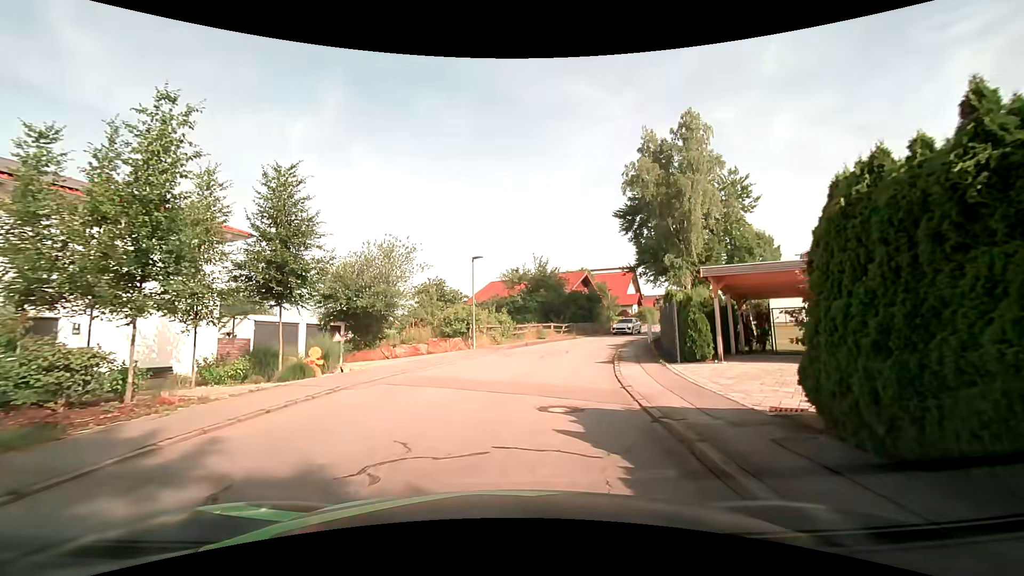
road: residential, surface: asphalt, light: Day
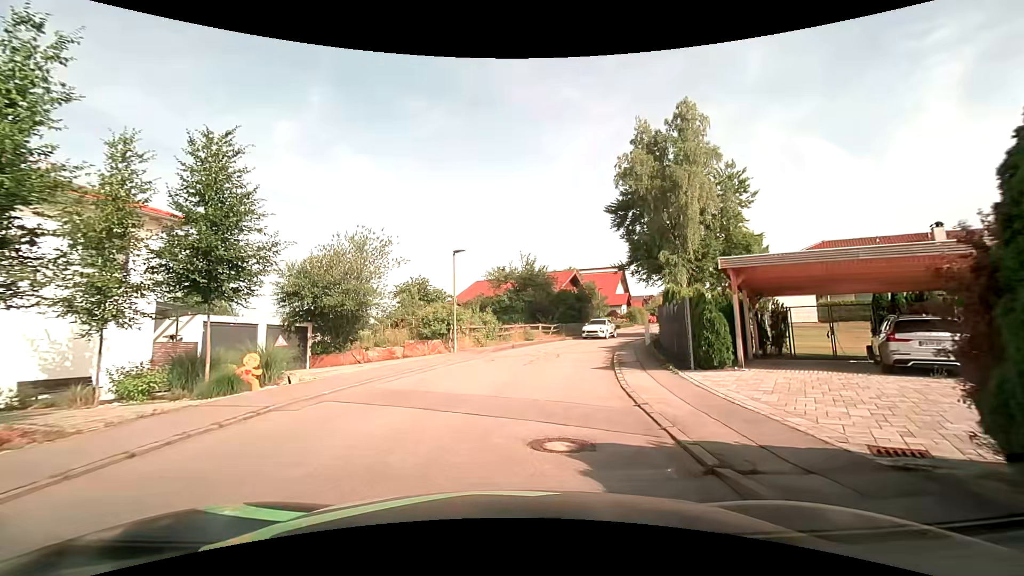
(0.0, +2.4) m; +2°
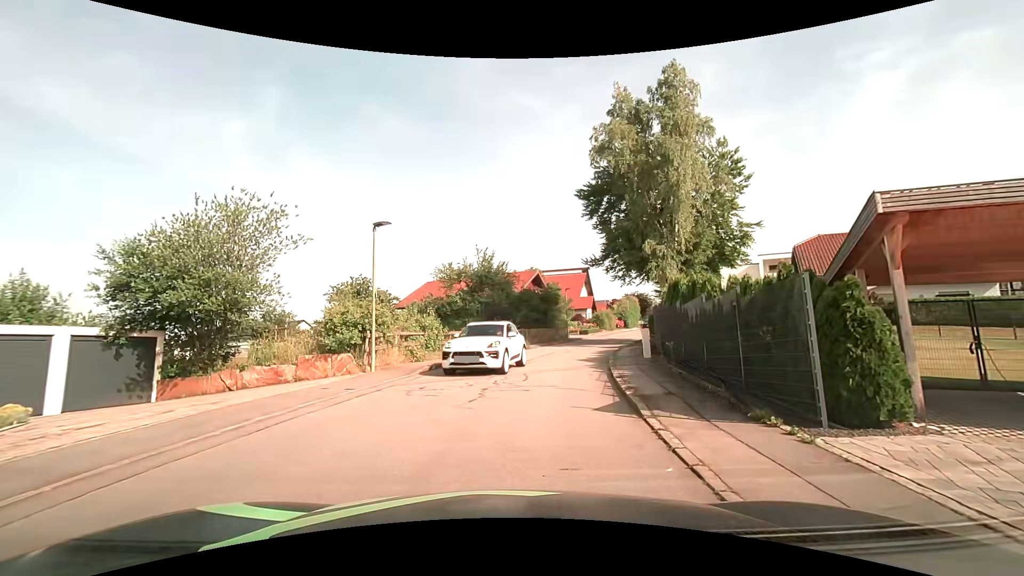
(+0.2, +7.5) m; +5°
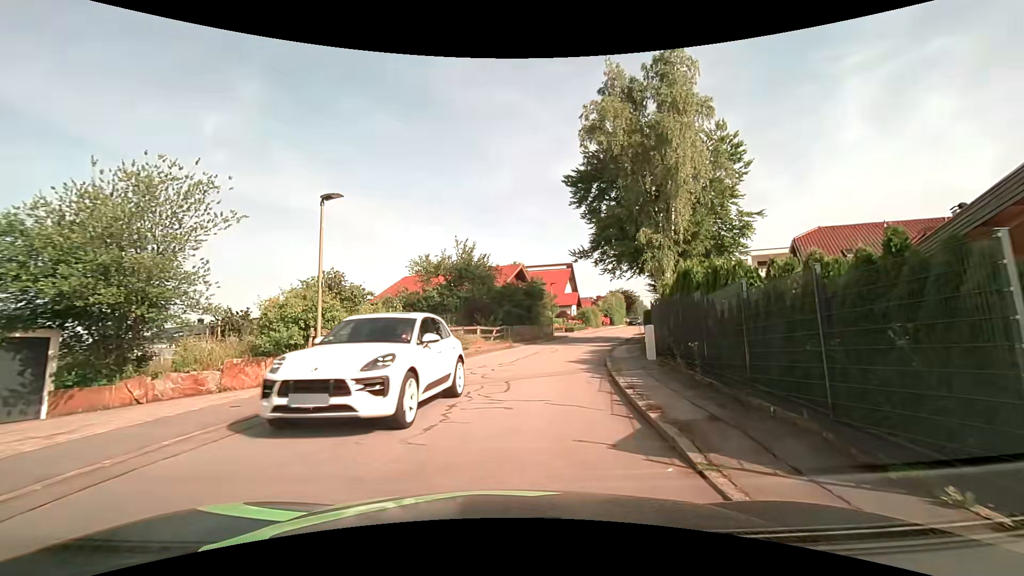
(0.0, +3.1) m; +2°
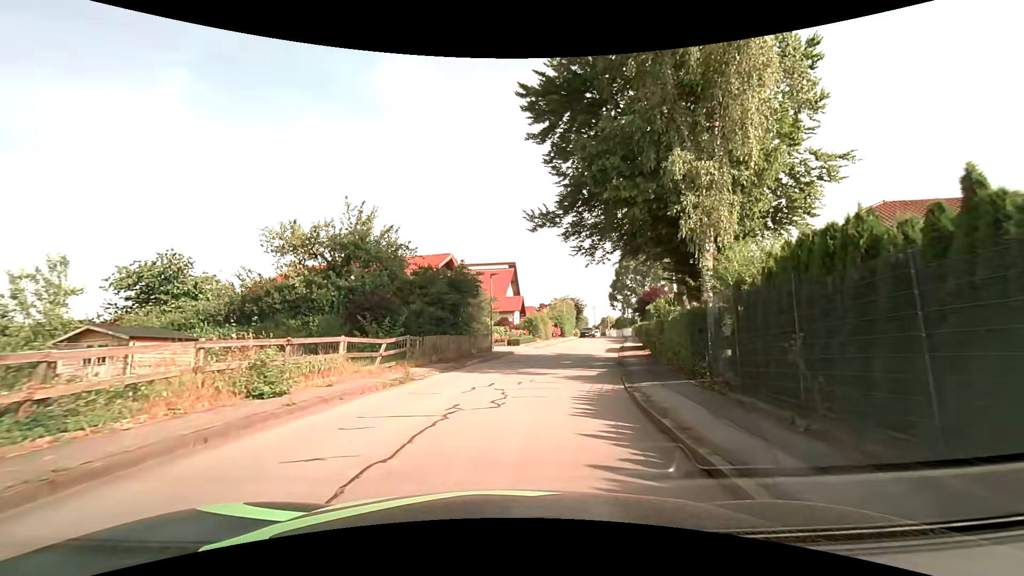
(+0.7, +14.8) m; +7°
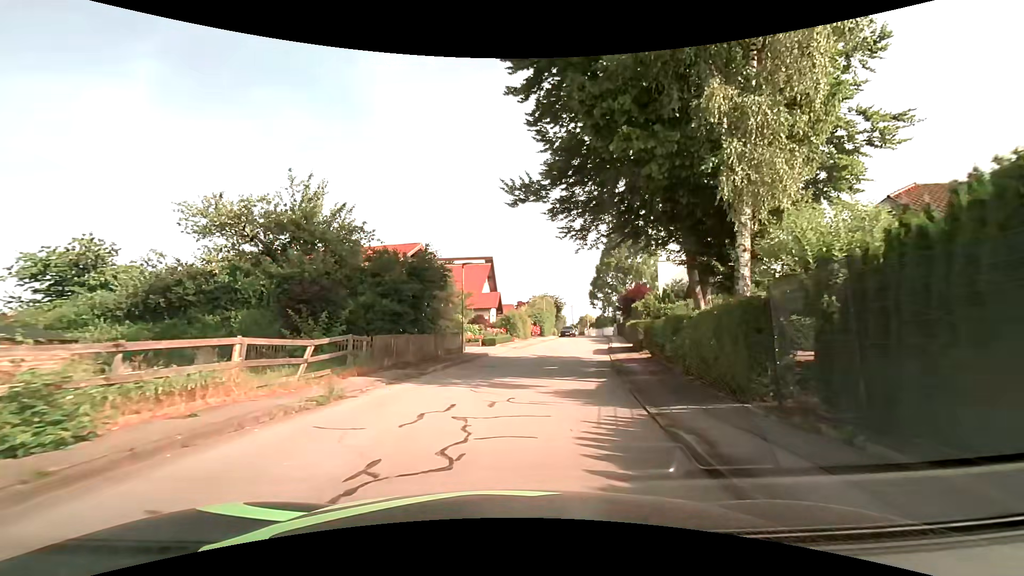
(+0.1, +4.2) m; +2°
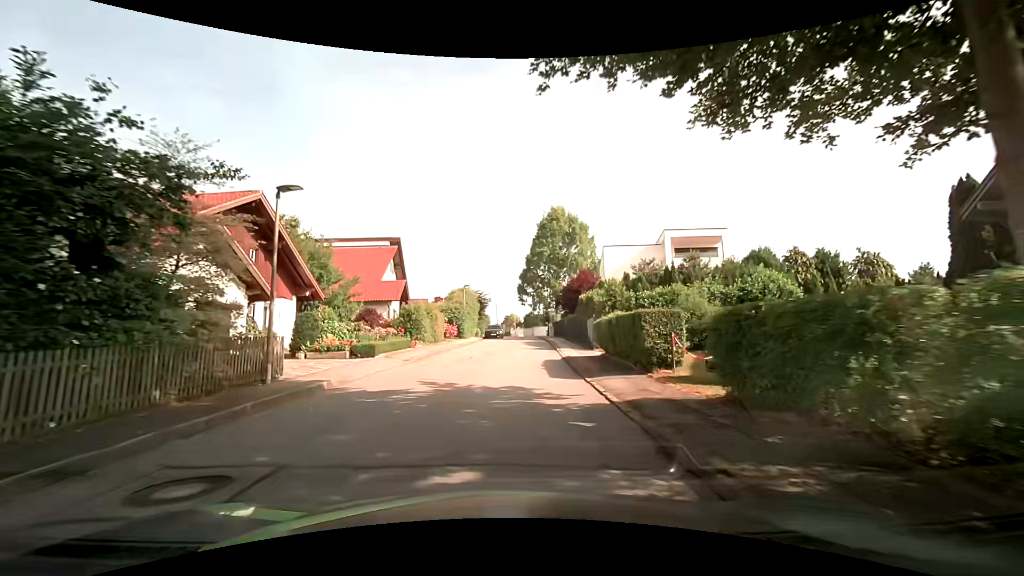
(+1.2, +13.6) m; +9°
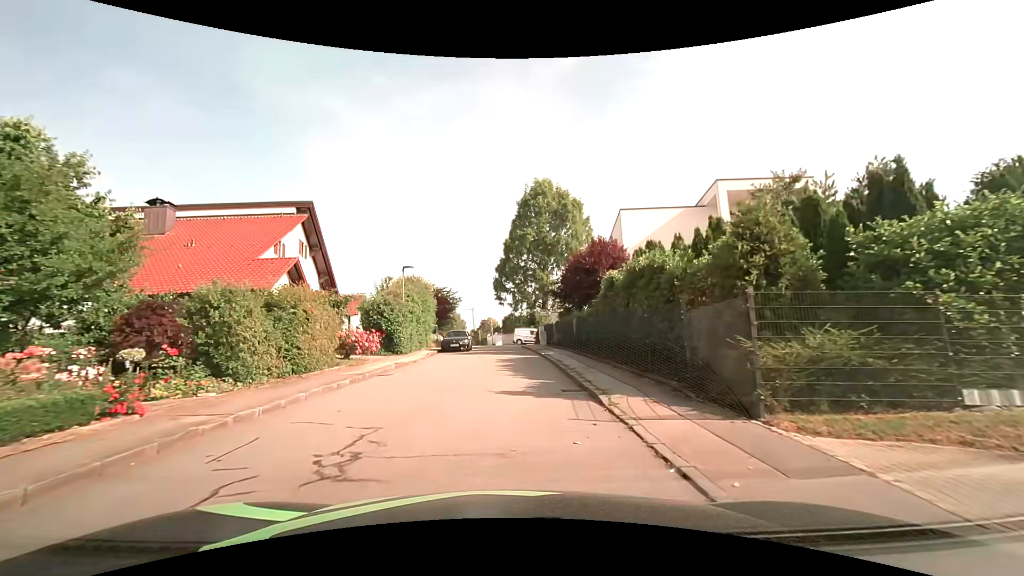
(+0.5, +18.2) m; +2°
(0, +10) (0, +20) (0, +30) (-1, +40) (-1, +50) (-2, +60) (-3, +70) (-4, +80) (-6, +90) (-7, +100) m
